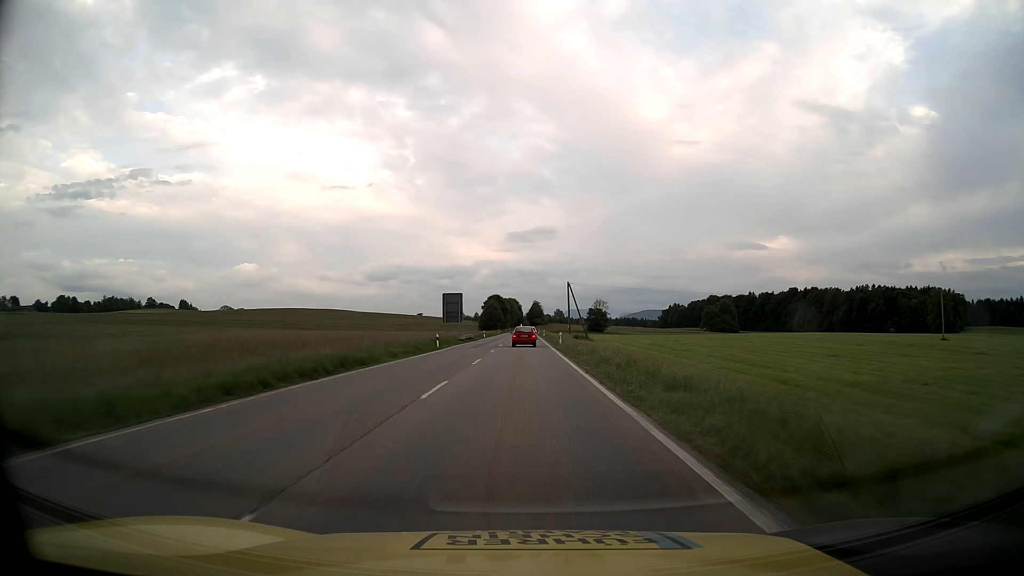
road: primary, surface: asphalt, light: Day
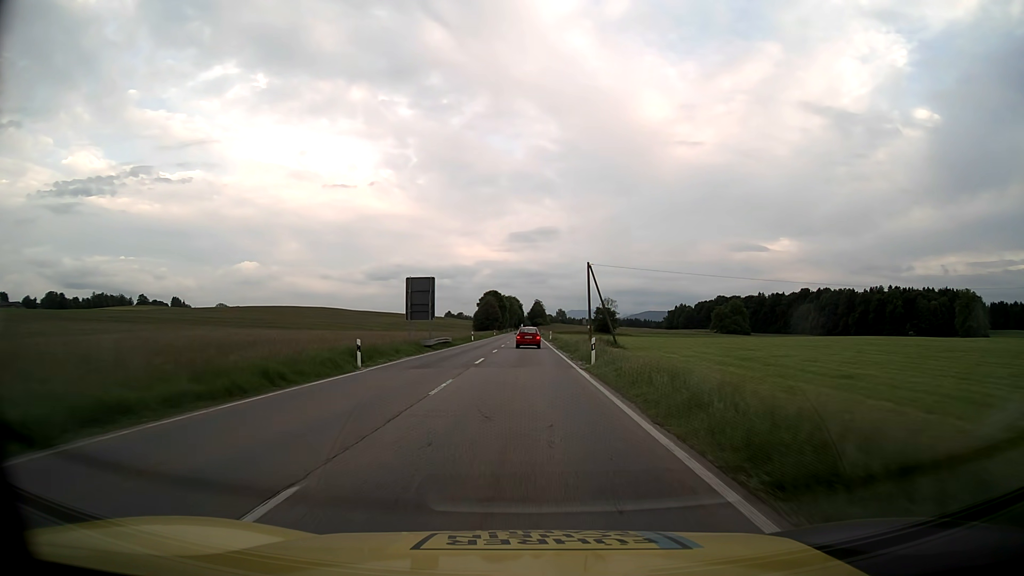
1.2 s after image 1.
(0.0, +23.2) m; 0°
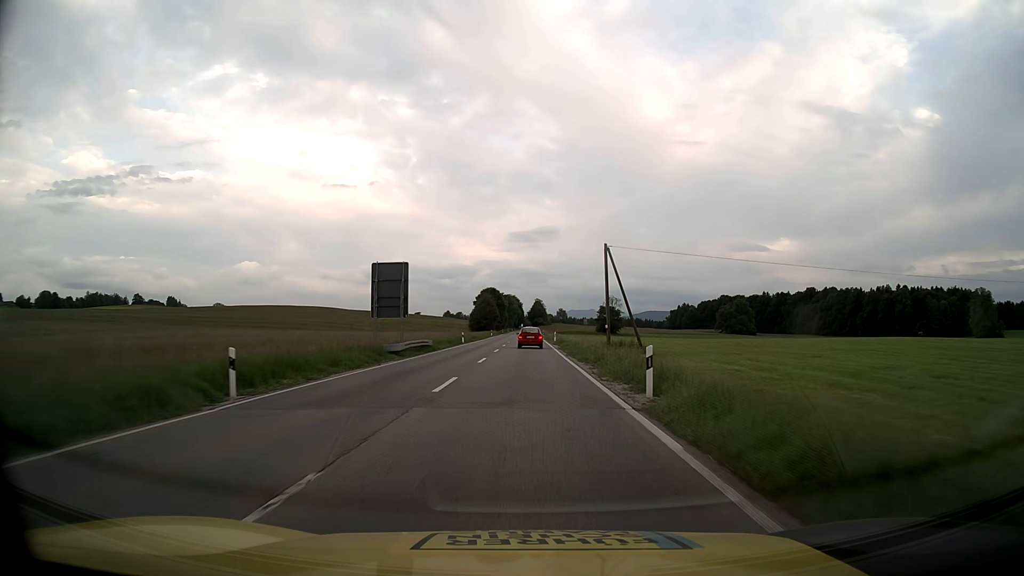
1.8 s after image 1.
(0.0, +11.4) m; 0°
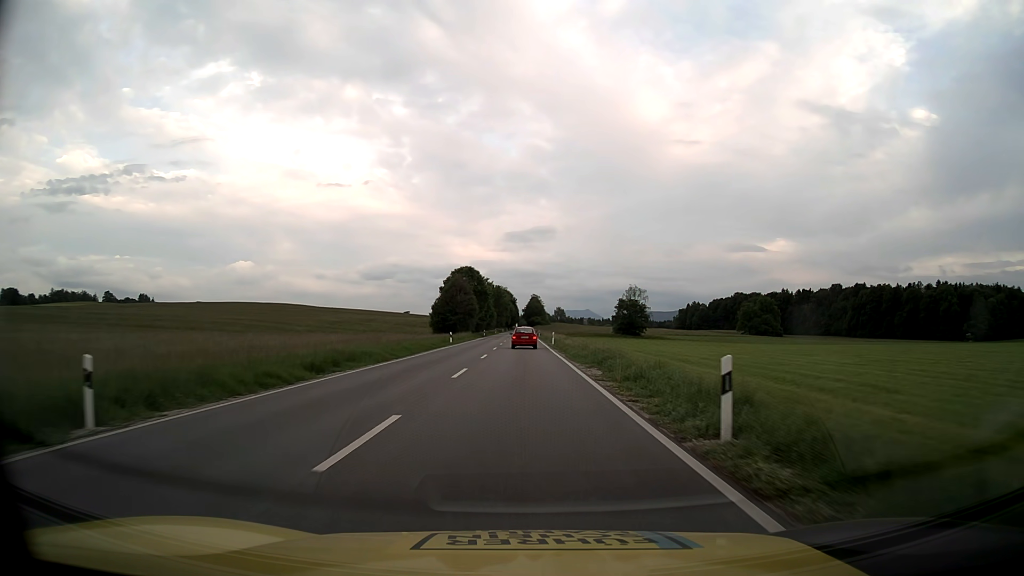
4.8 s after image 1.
(+0.1, +56.0) m; 0°
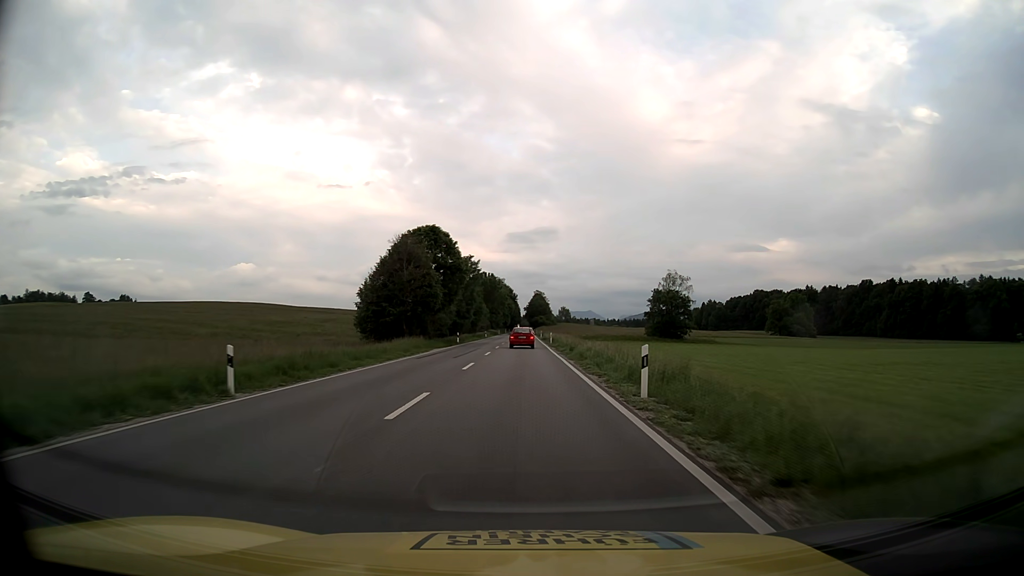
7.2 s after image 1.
(0.0, +44.5) m; 0°
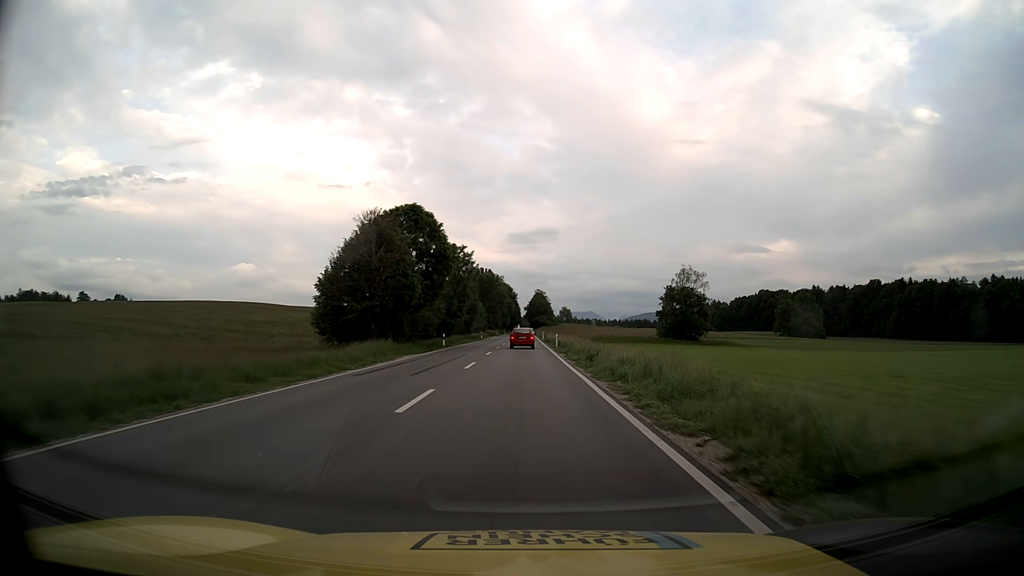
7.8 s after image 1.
(0.0, +11.3) m; 0°
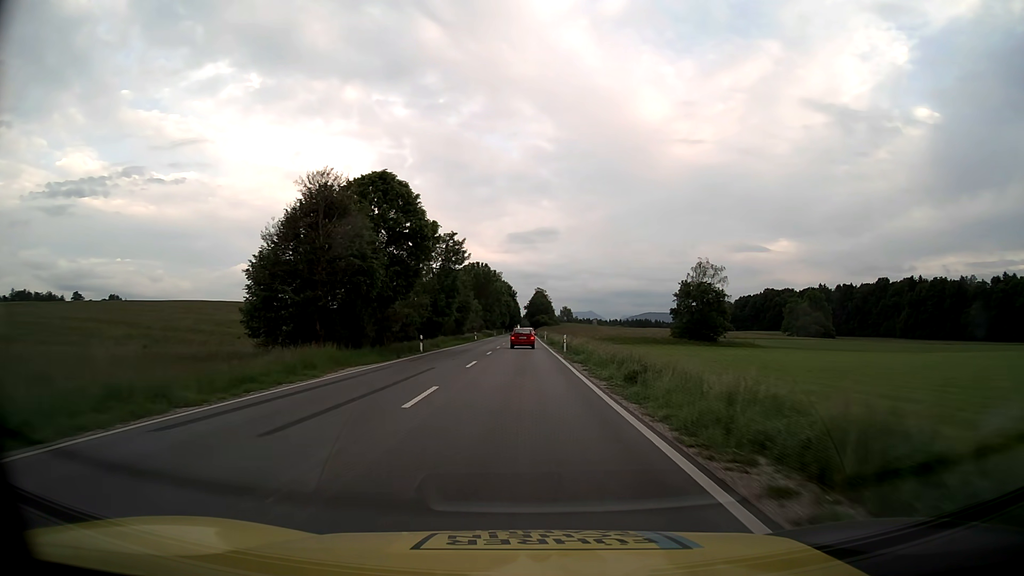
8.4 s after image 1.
(0.0, +11.3) m; 0°
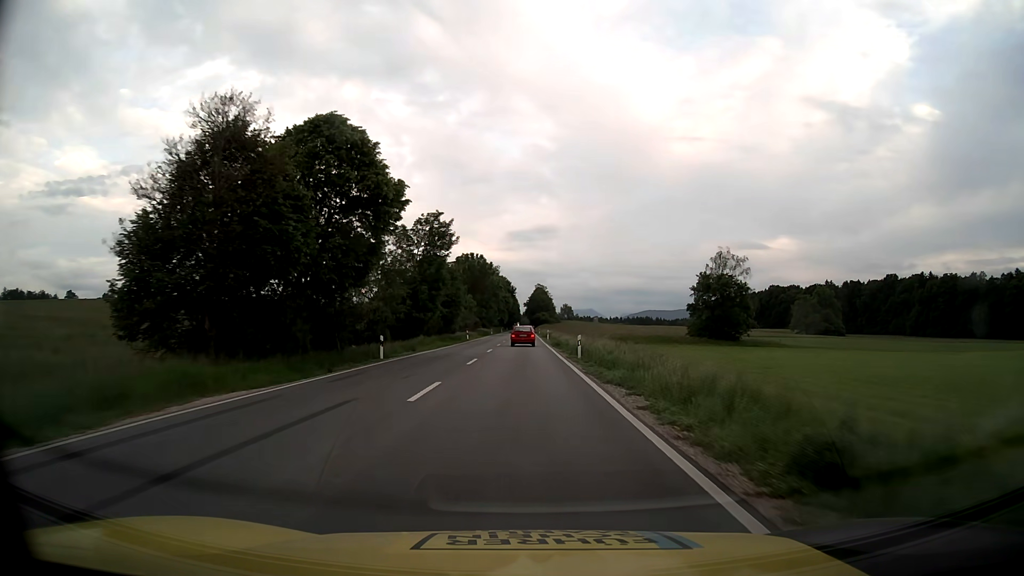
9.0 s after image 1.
(0.0, +11.4) m; 0°
(0, +10) (0, +20) (0, +30) (0, +40) (0, +50) (0, +60) (0, +70) (0, +80) (0, +90) (0, +100) m
